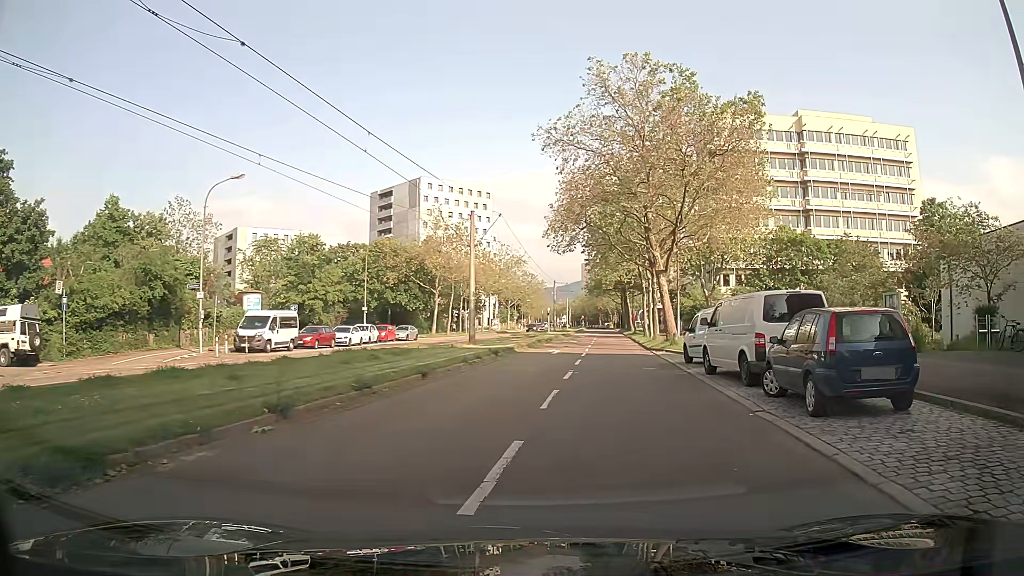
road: tertiary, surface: asphalt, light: Day
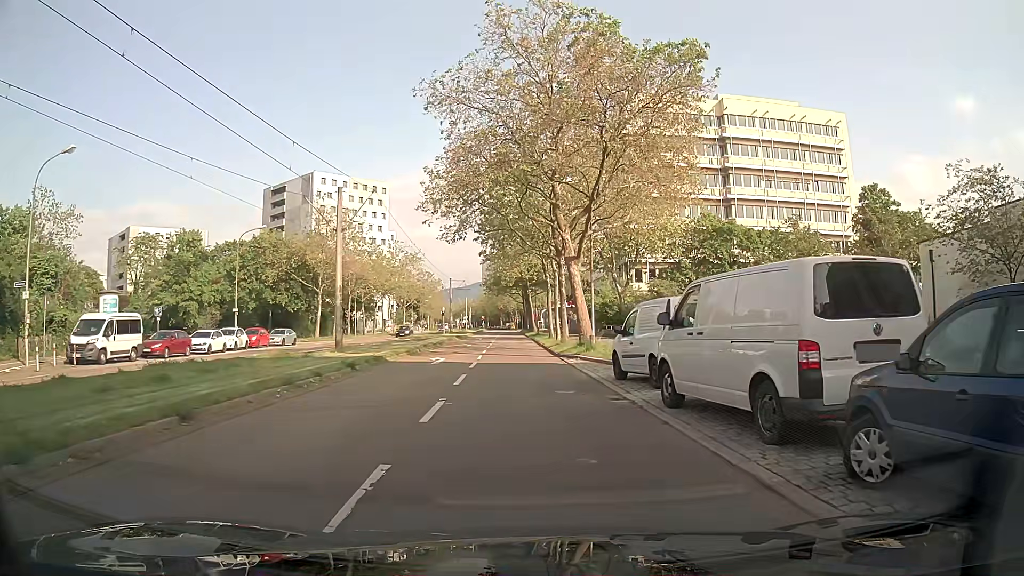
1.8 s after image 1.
(+0.8, +7.3) m; +8°
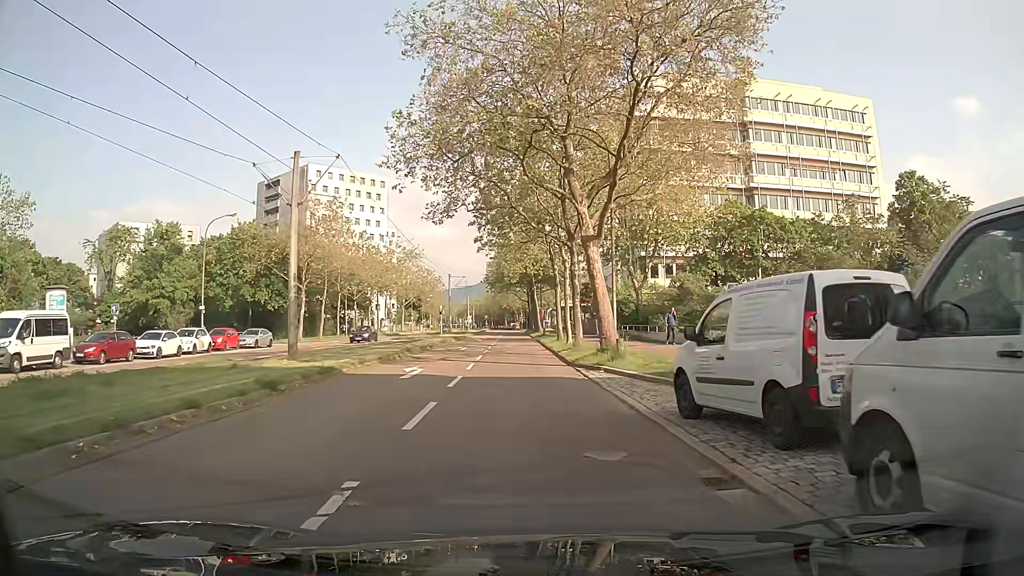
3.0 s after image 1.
(0.0, +6.8) m; 0°
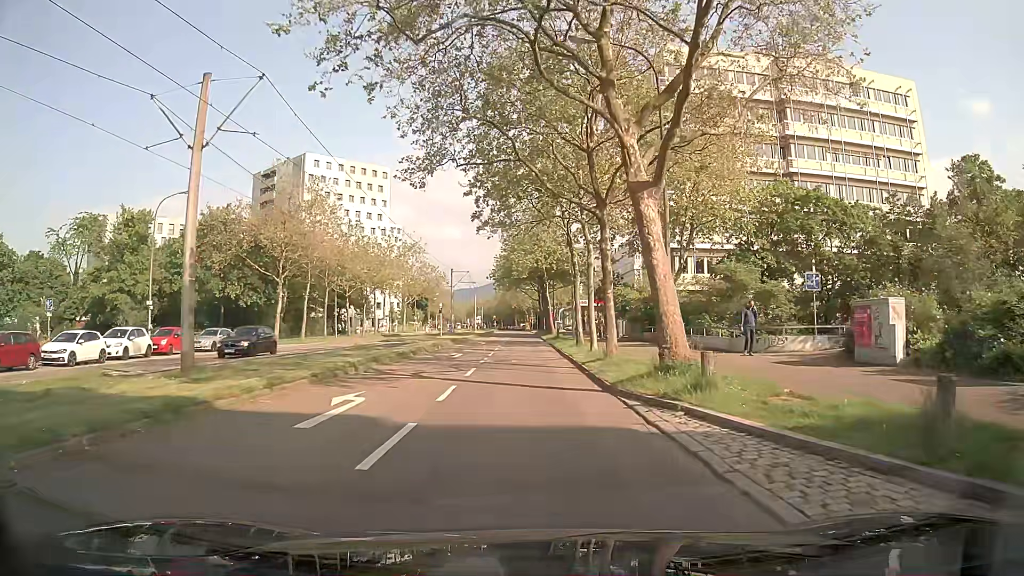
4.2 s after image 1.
(0.0, +8.7) m; 0°
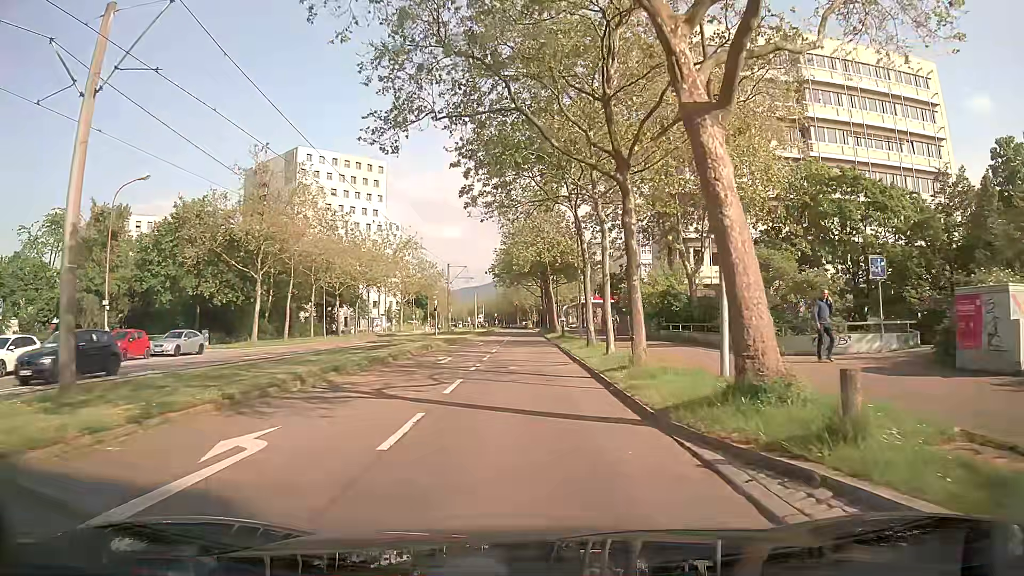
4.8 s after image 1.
(-0.1, +5.0) m; -1°
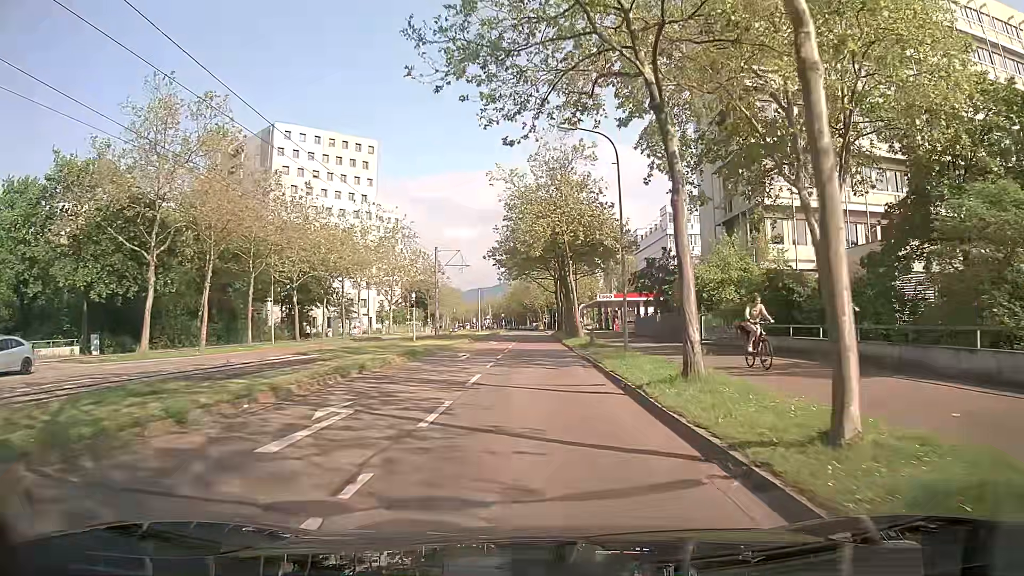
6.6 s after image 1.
(-0.2, +16.5) m; -1°
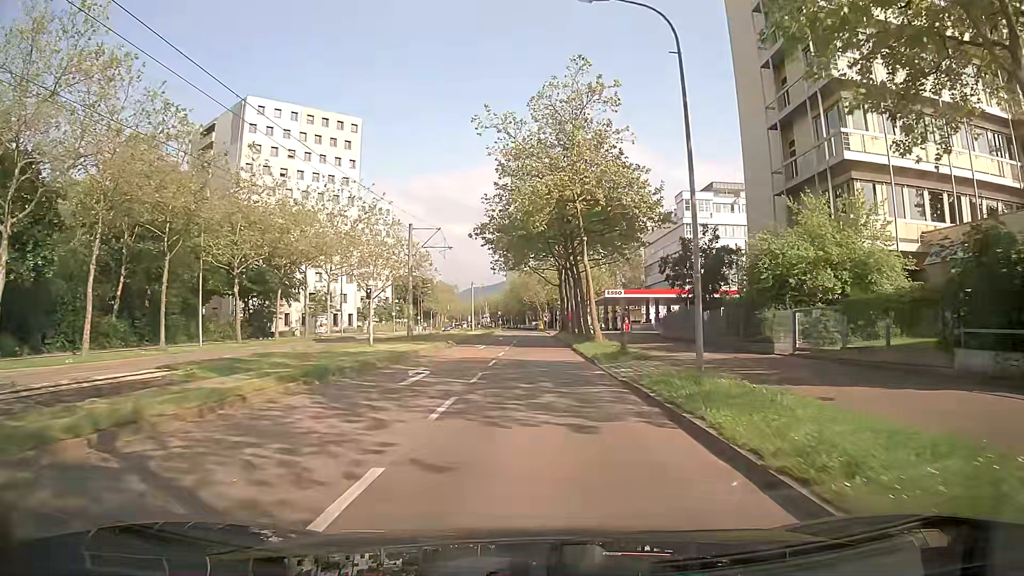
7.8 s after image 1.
(0.0, +11.9) m; 0°
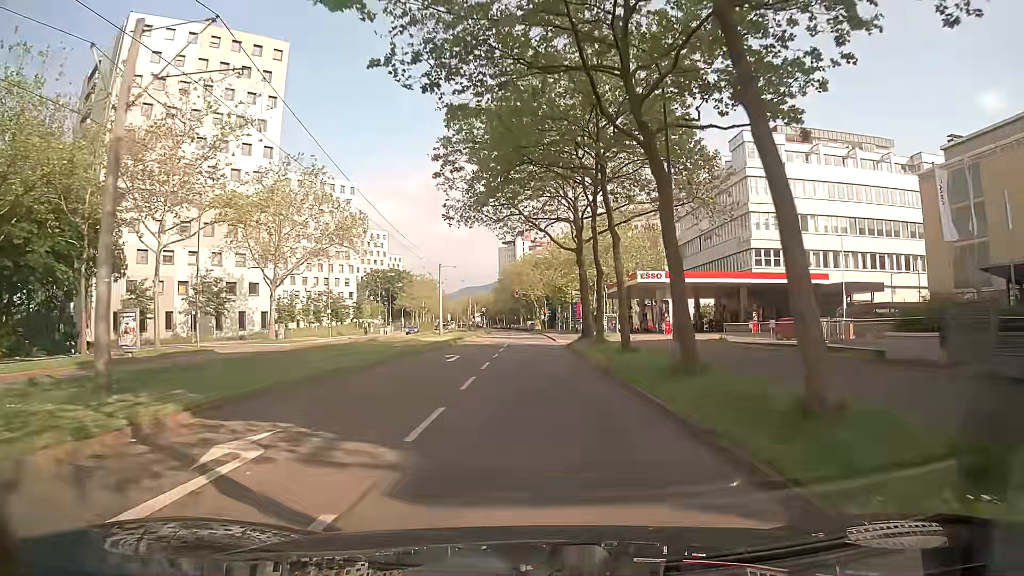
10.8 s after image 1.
(-0.1, +31.5) m; -1°
(0, +10) (0, +20) (+1, +30) (+1, +40) (+1, +50) (+1, +60) (+1, +70) (+1, +80) (+1, +90) (+1, +100) m
